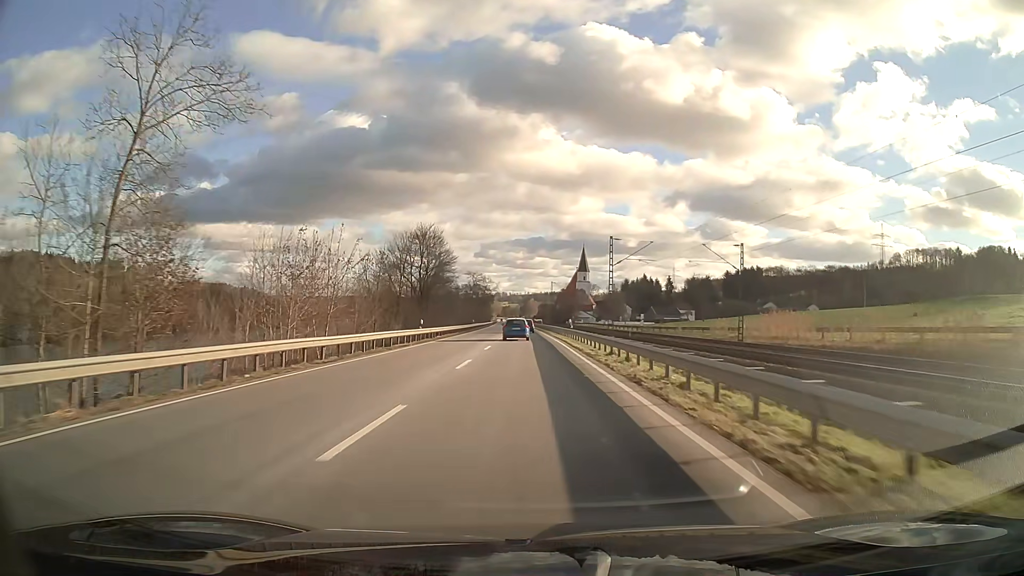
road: primary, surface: asphalt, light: Day
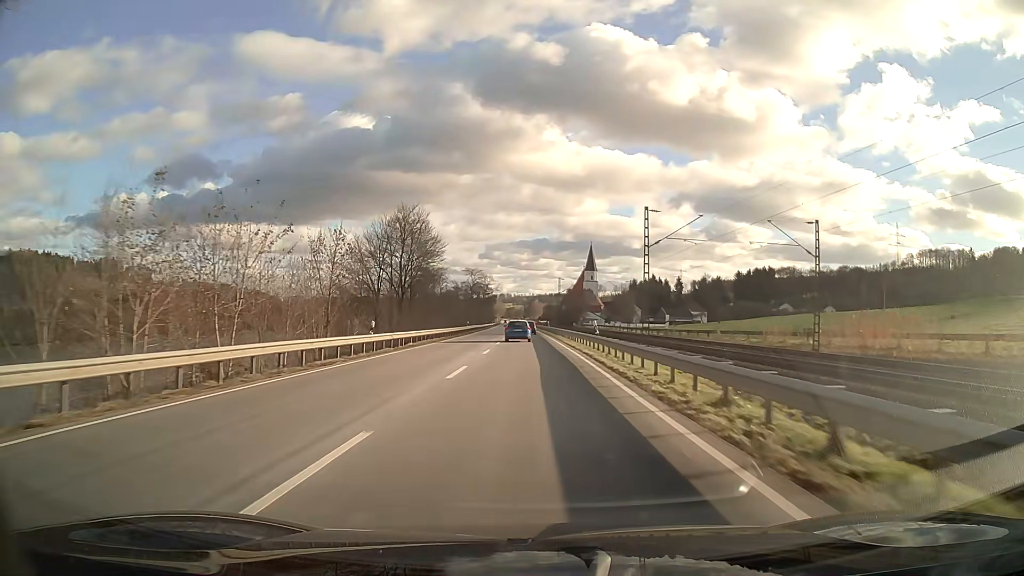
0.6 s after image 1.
(0.0, +14.5) m; 0°
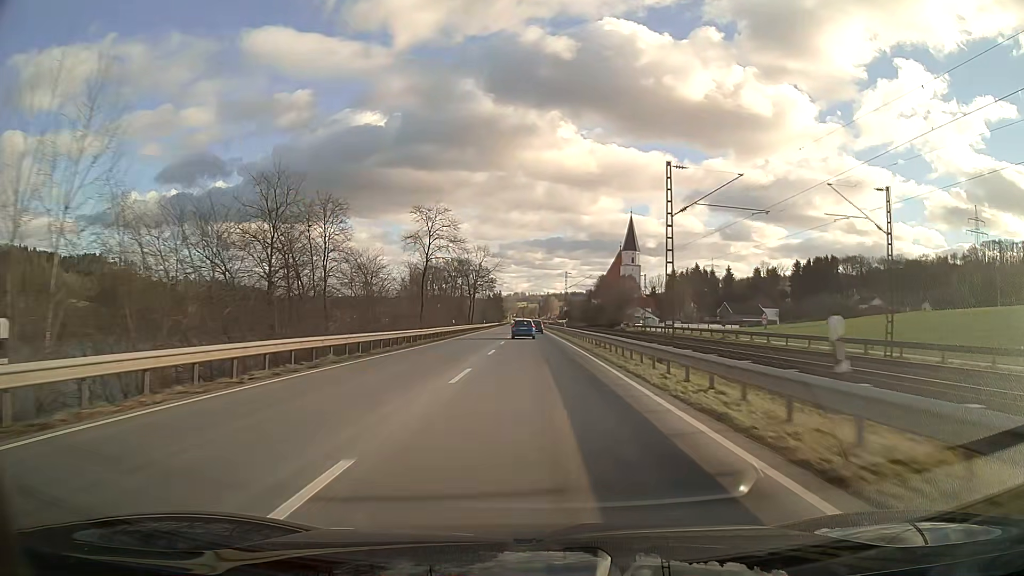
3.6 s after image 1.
(-1.0, +74.6) m; -1°
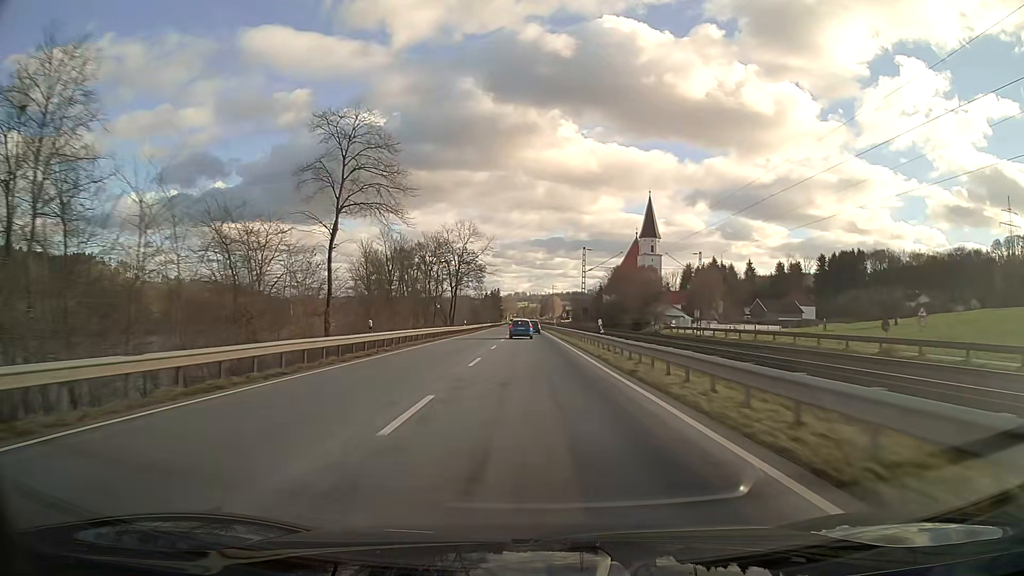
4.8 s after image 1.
(0.0, +30.7) m; 0°
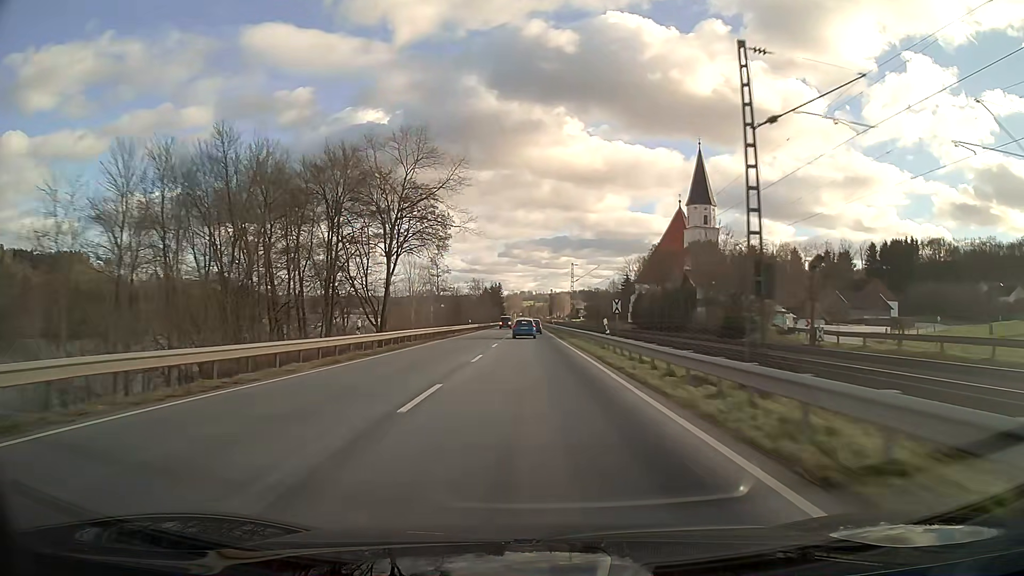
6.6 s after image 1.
(-0.2, +46.6) m; 0°
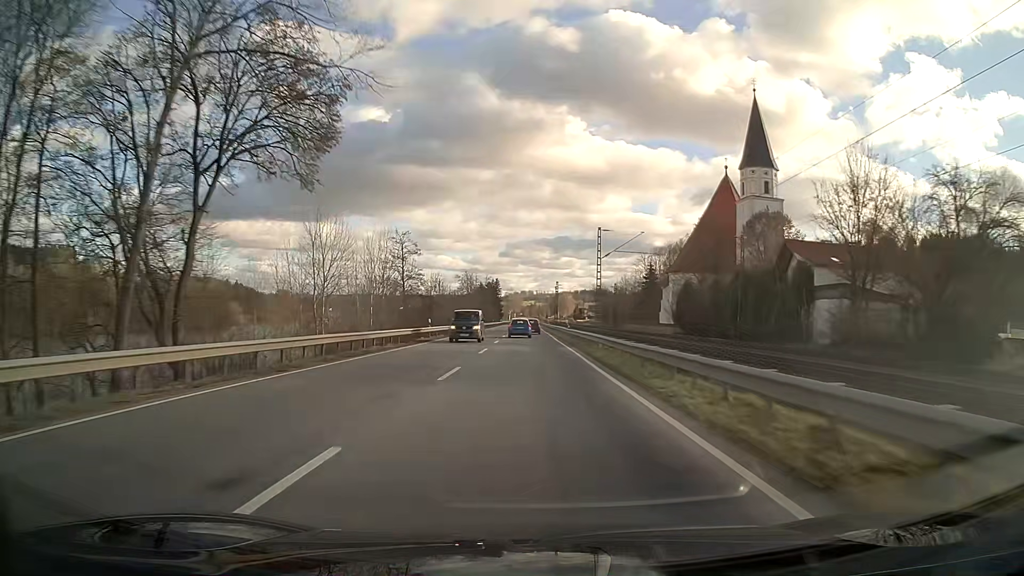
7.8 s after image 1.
(0.0, +31.3) m; 0°
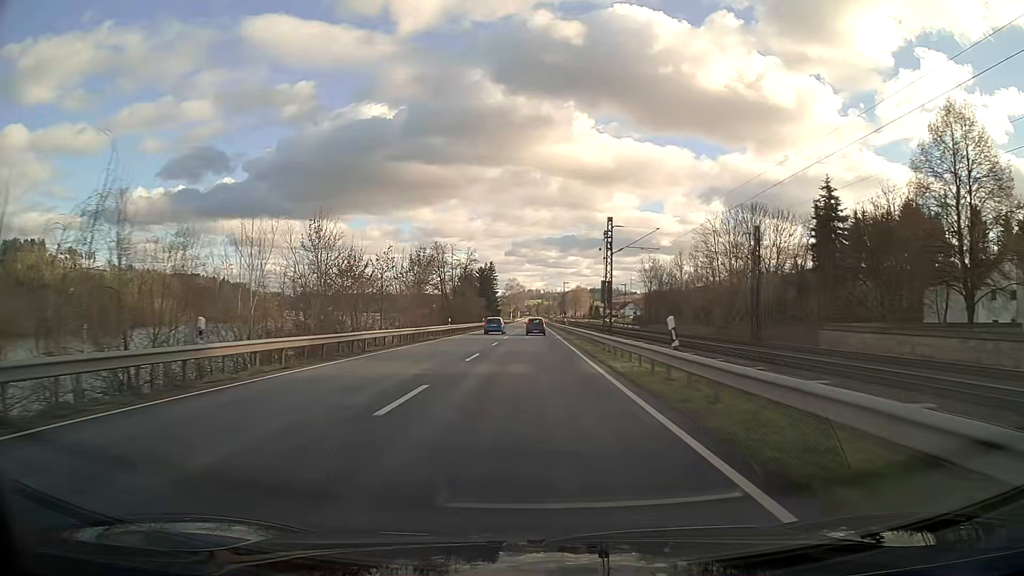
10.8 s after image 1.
(-0.3, +78.3) m; -1°
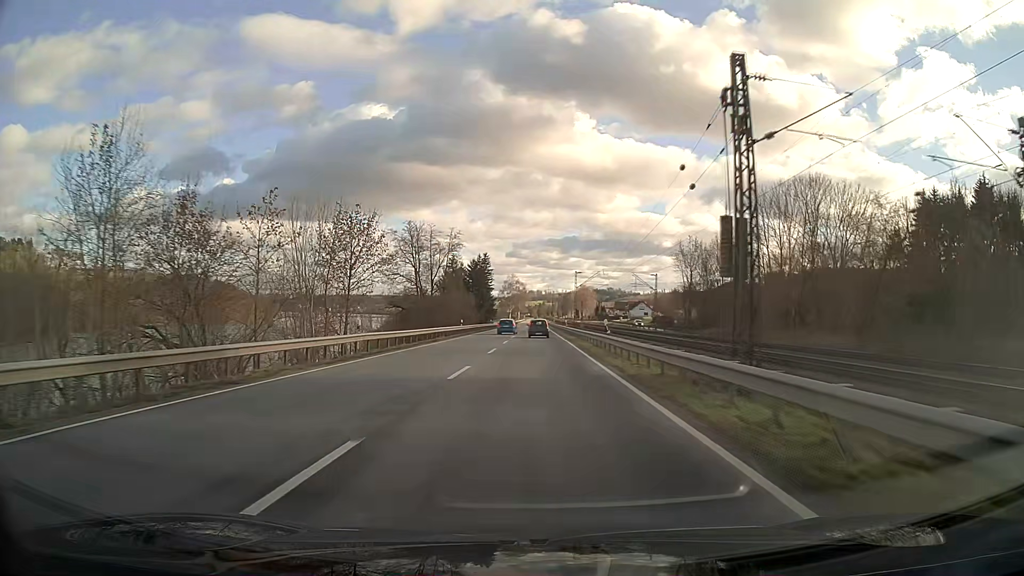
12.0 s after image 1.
(-0.1, +30.3) m; 0°
